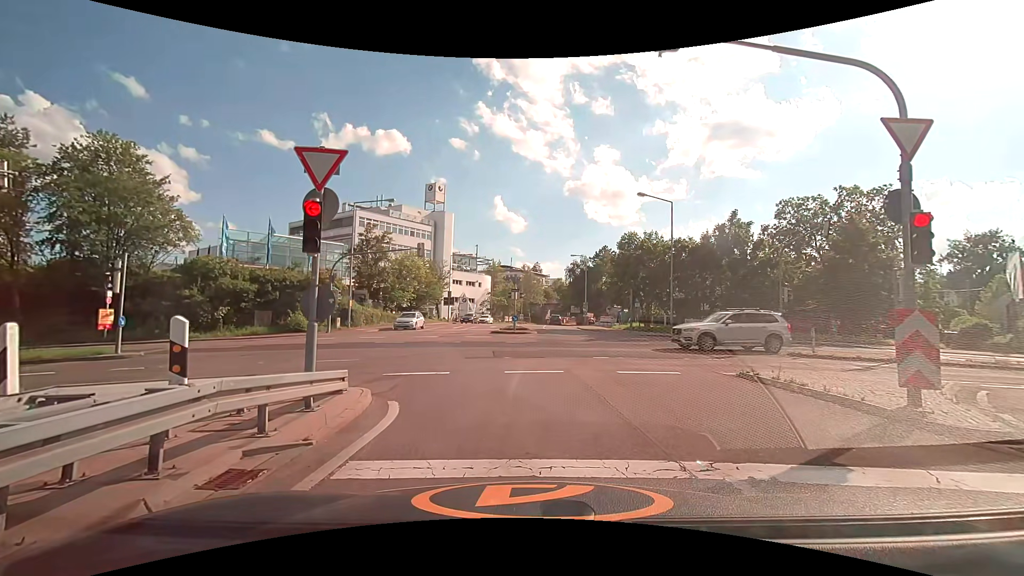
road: motorway_link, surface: asphalt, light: Day
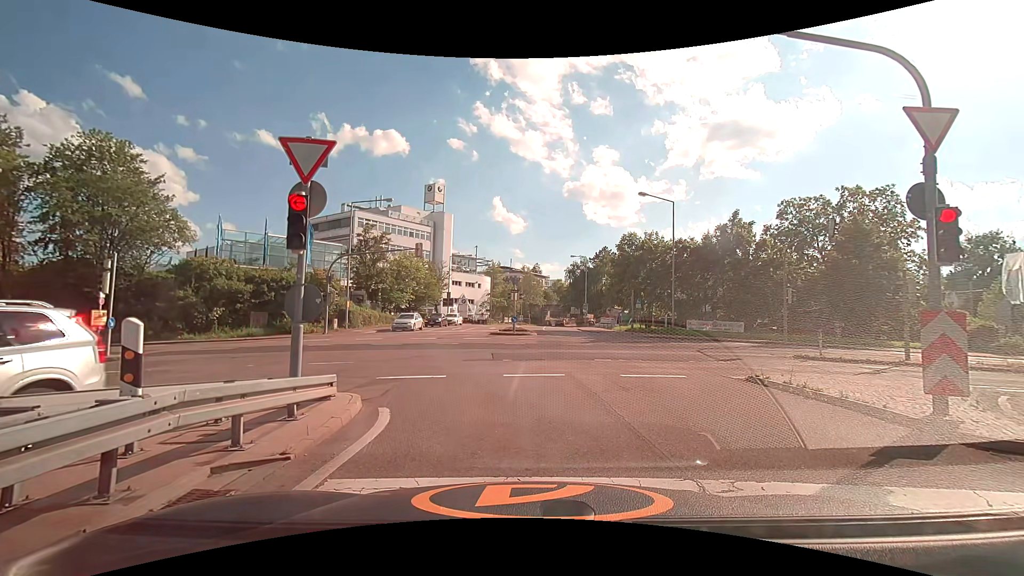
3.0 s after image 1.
(0.0, +0.6) m; 0°
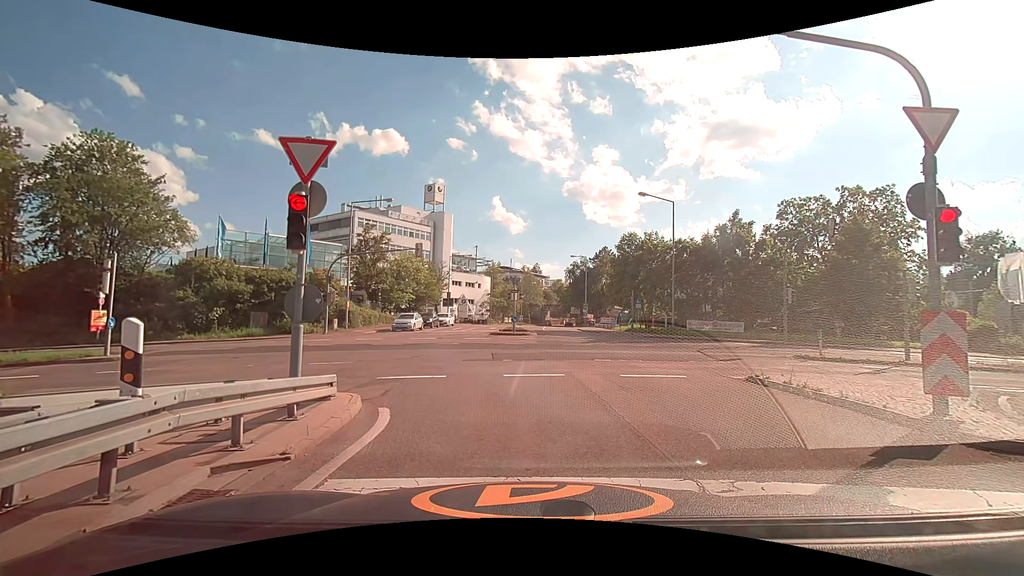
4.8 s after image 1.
(0.0, 0.0) m; 0°
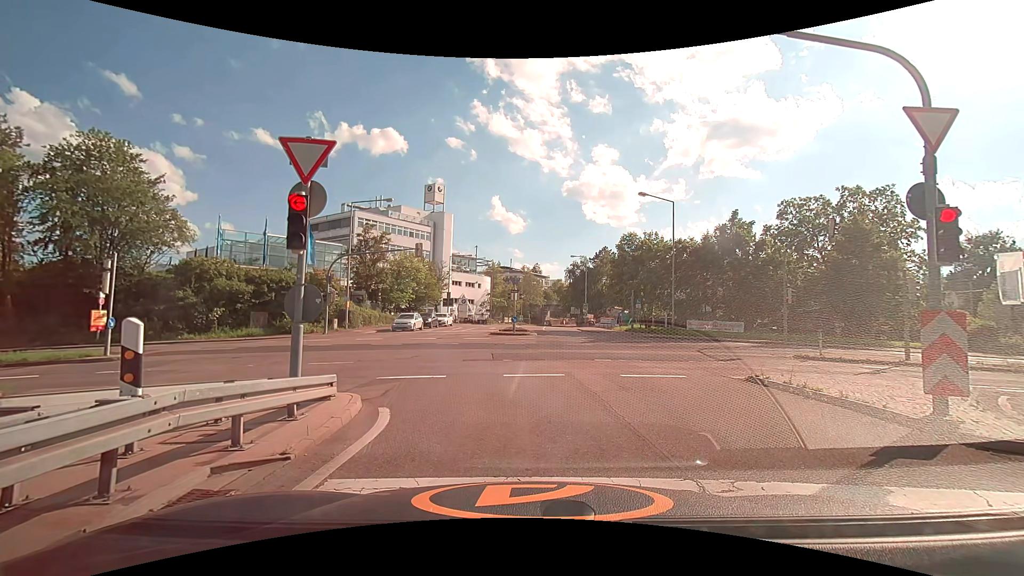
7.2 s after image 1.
(0.0, 0.0) m; 0°
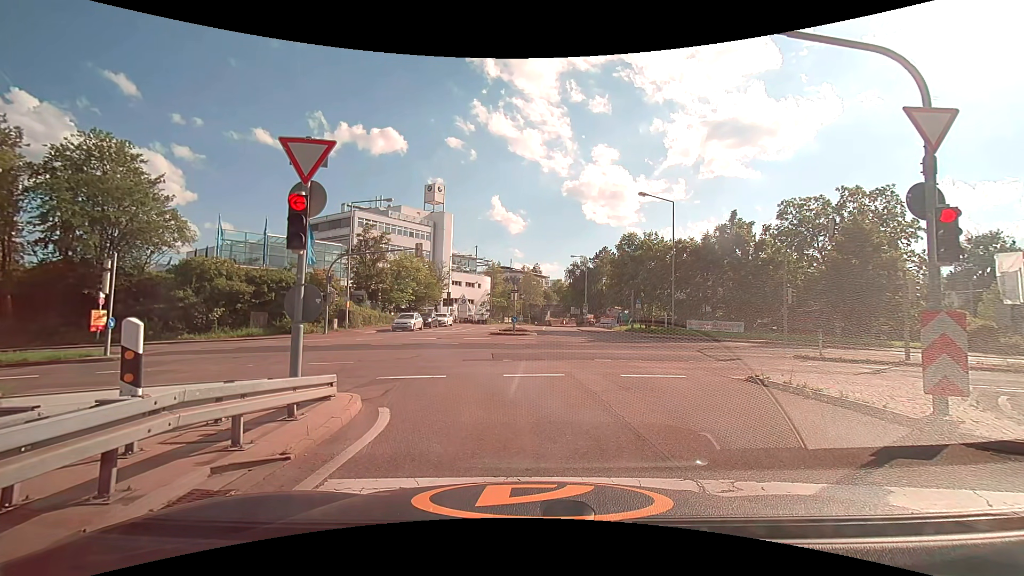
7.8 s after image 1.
(0.0, 0.0) m; 0°
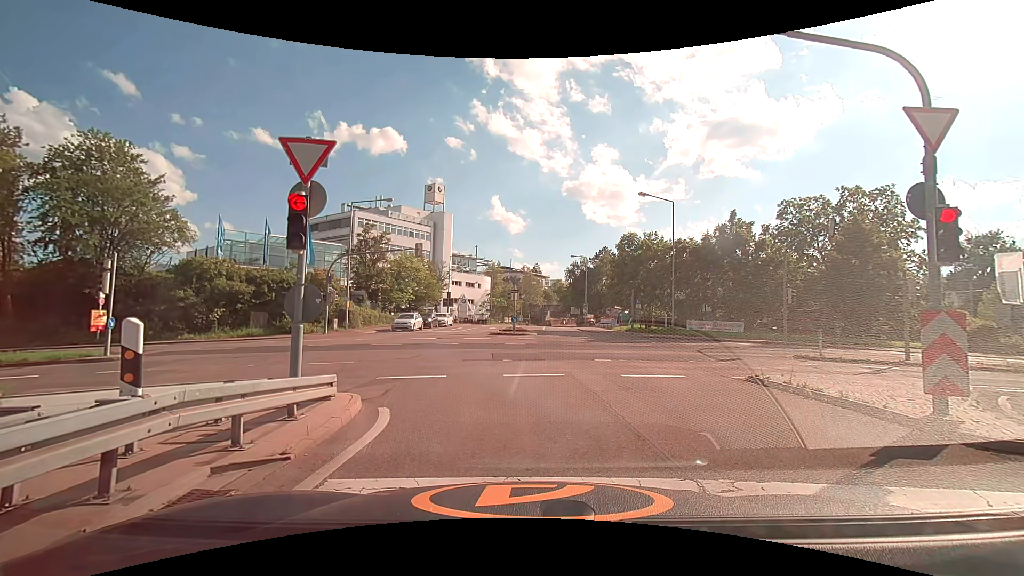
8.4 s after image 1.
(0.0, 0.0) m; 0°
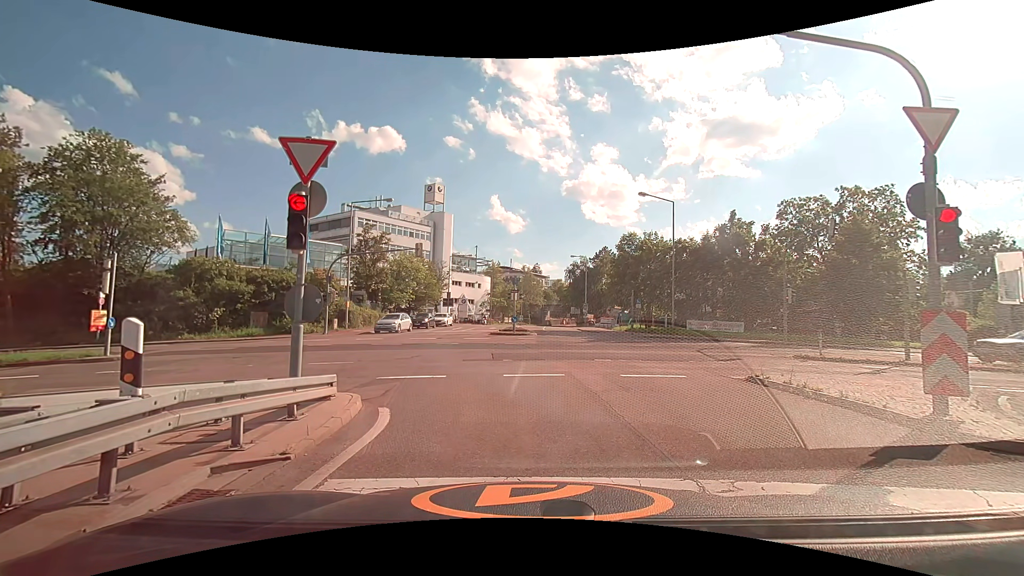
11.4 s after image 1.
(0.0, 0.0) m; 0°
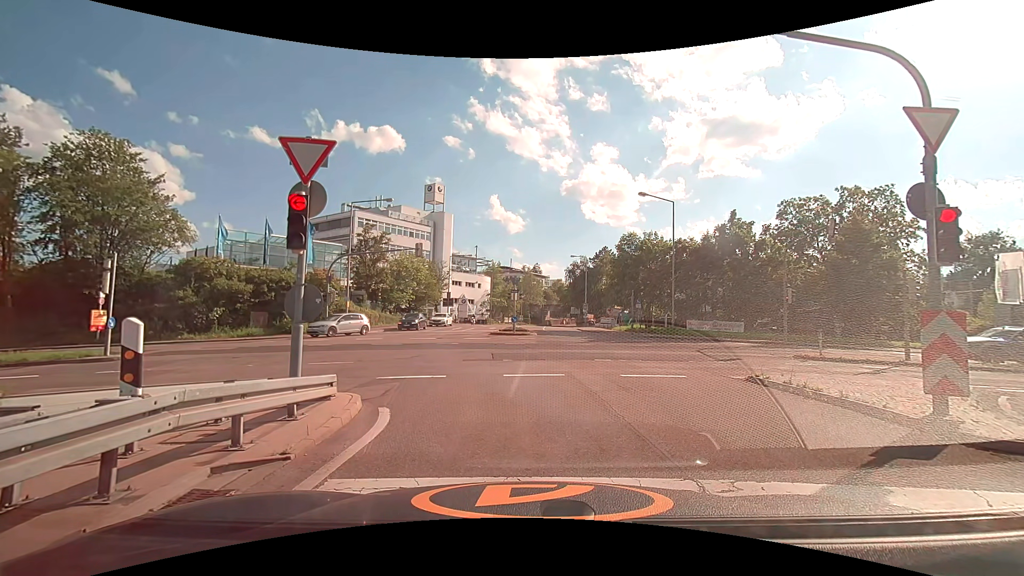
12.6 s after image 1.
(0.0, 0.0) m; 0°
